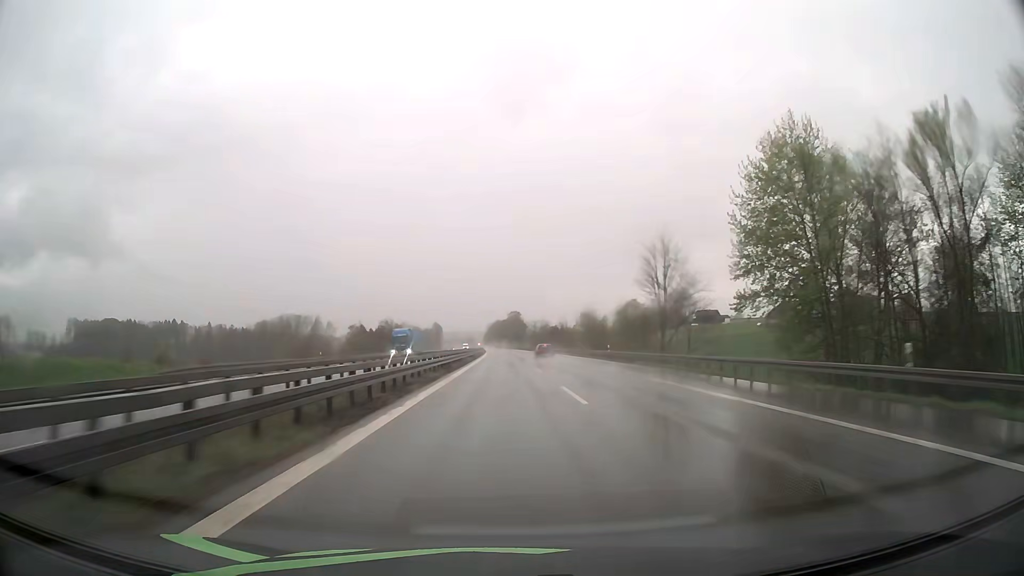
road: motorway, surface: asphalt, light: Day
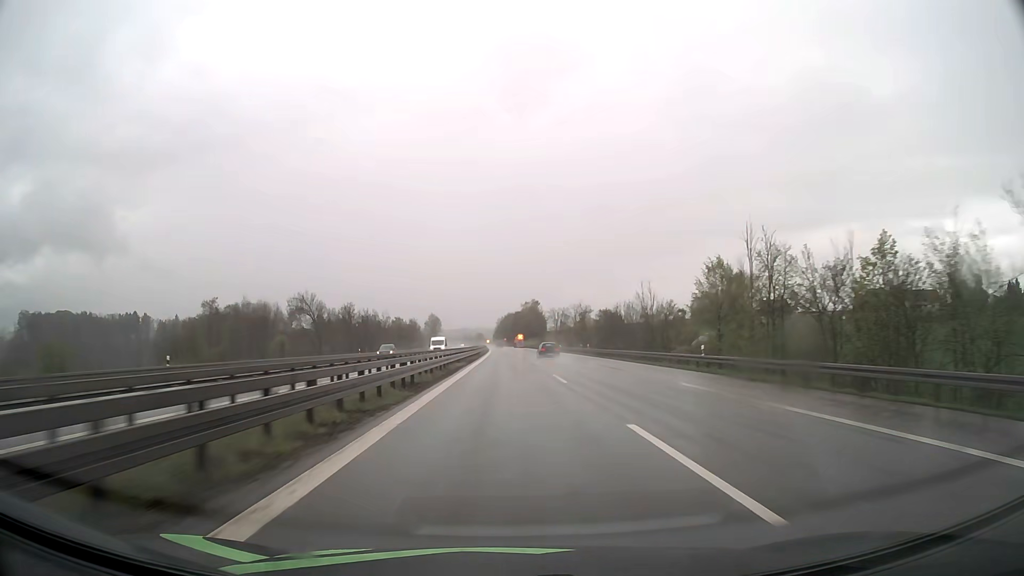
(-1.0, +82.7) m; -1°
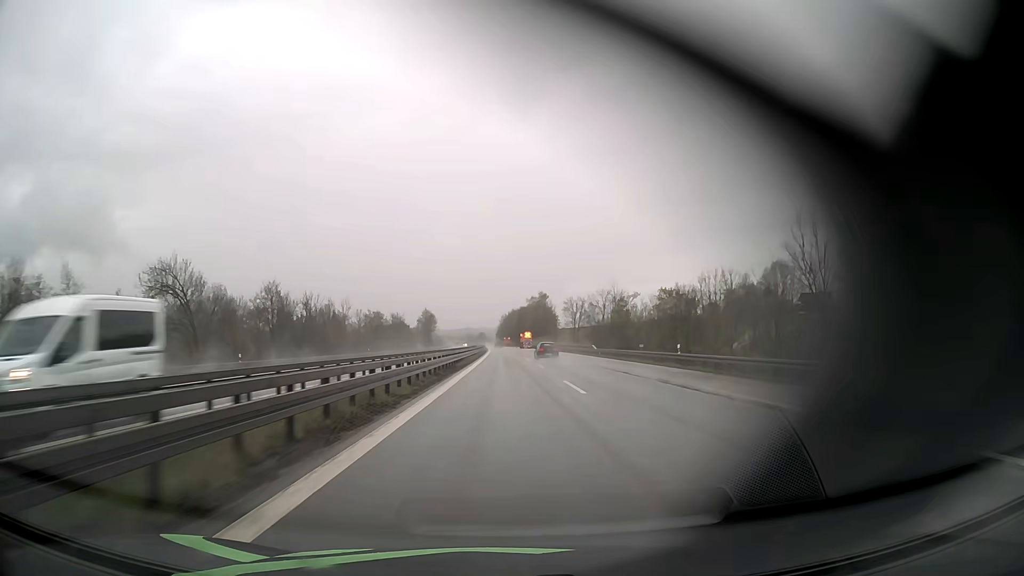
(-0.1, +41.3) m; 0°
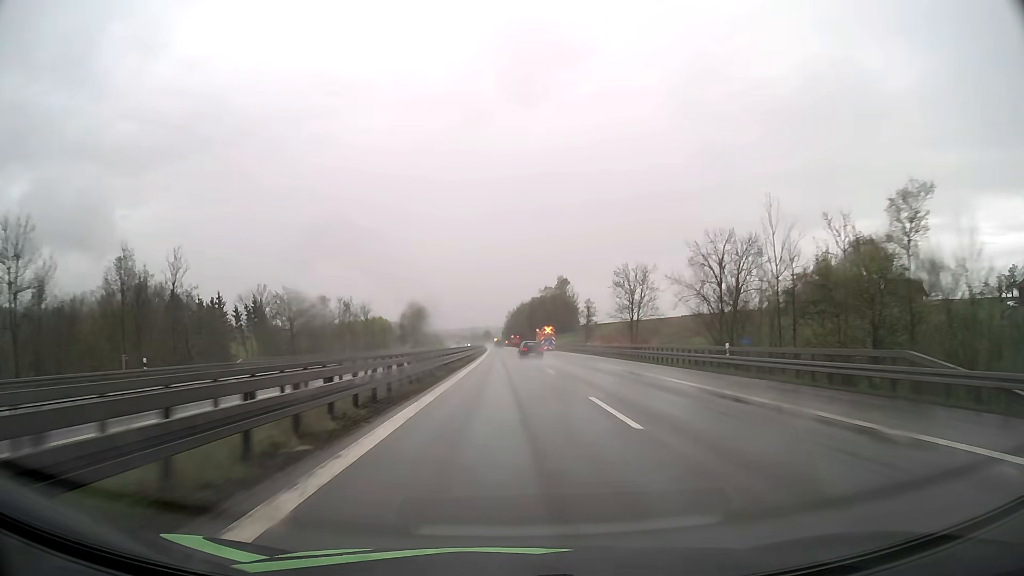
(-0.3, +61.9) m; -1°
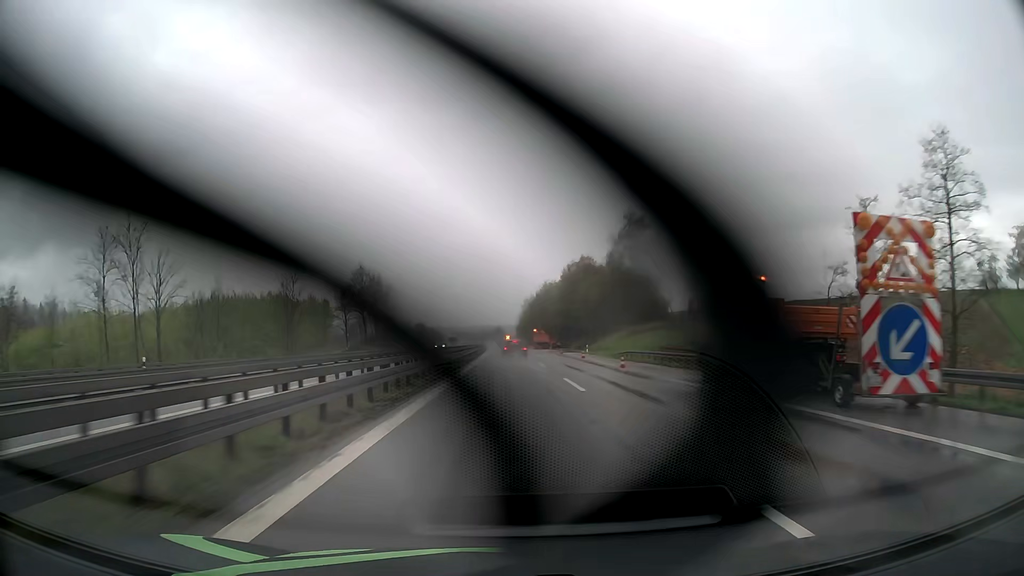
(-1.1, +100.5) m; -1°
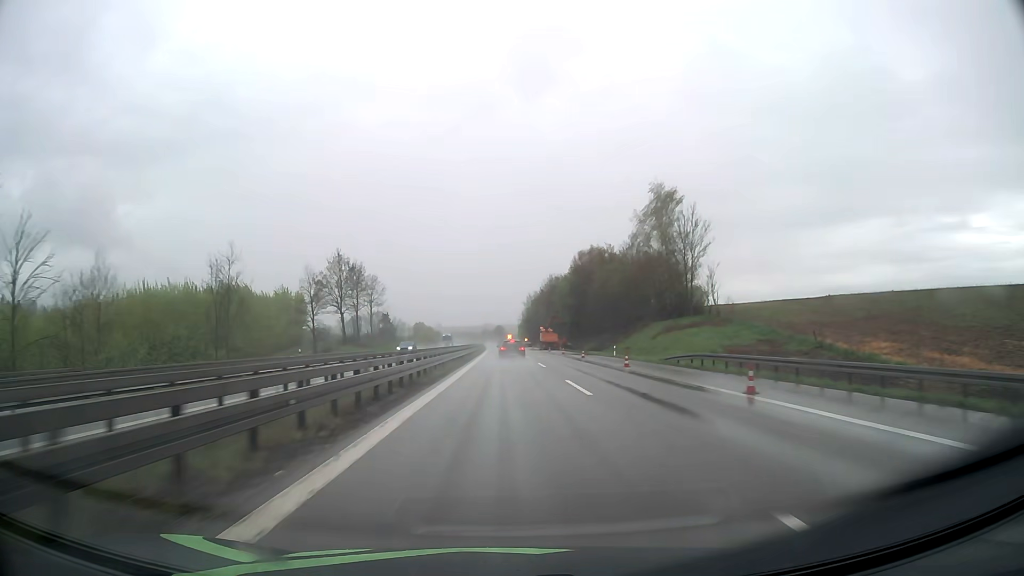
(0.0, +19.3) m; 0°
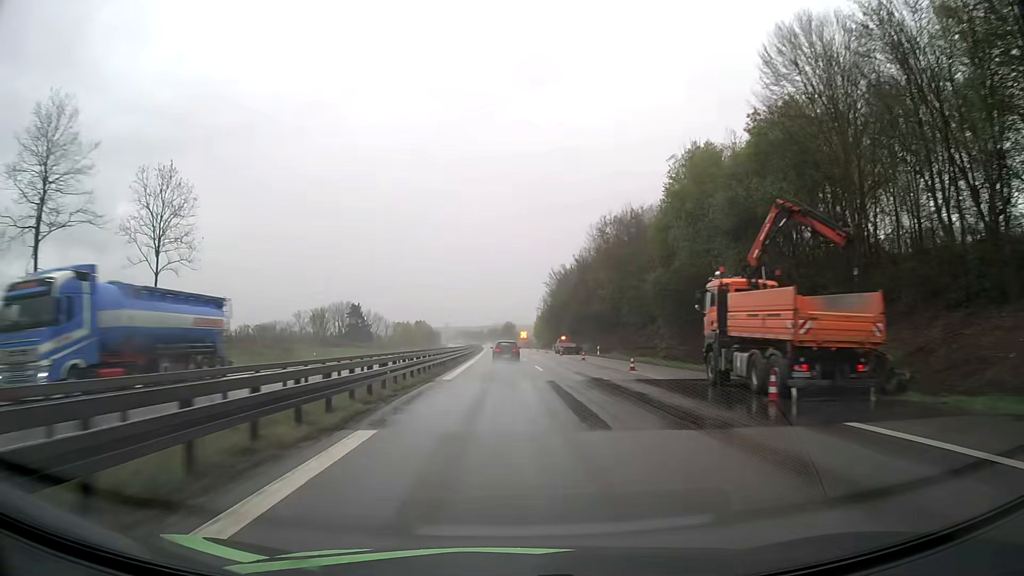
(-0.7, +93.3) m; -1°
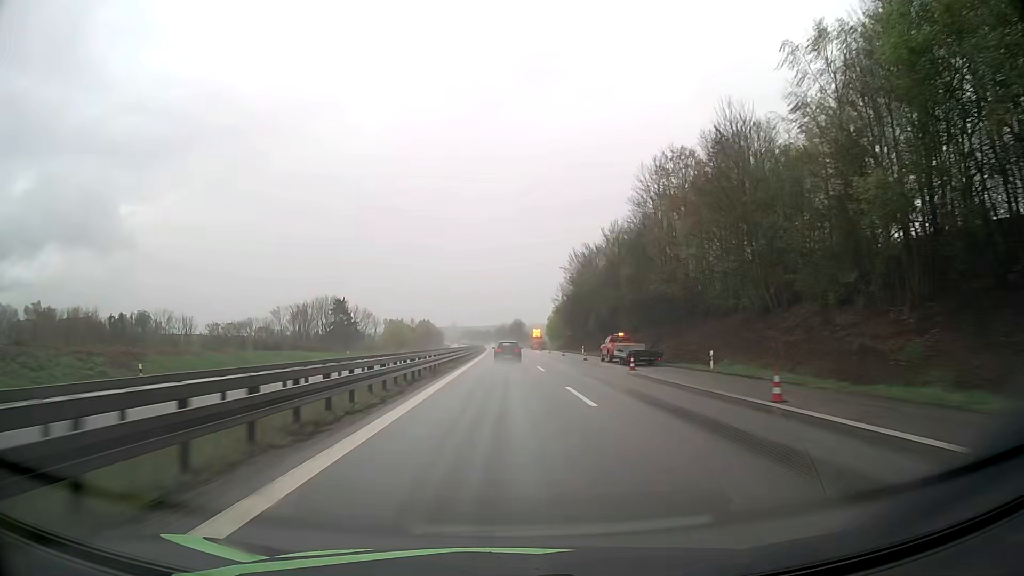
(-0.2, +36.1) m; -1°
(0, +10) (0, +20) (0, +30) (0, +40) (0, +50) (0, +60) (0, +70) (-1, +80) (-1, +90) (-1, +100) m
